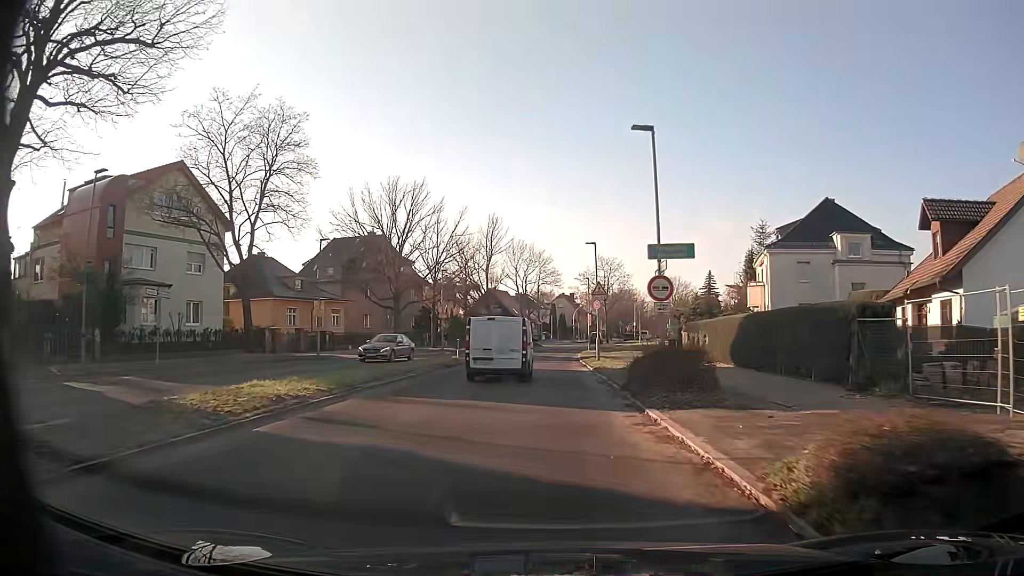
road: secondary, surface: asphalt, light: Day
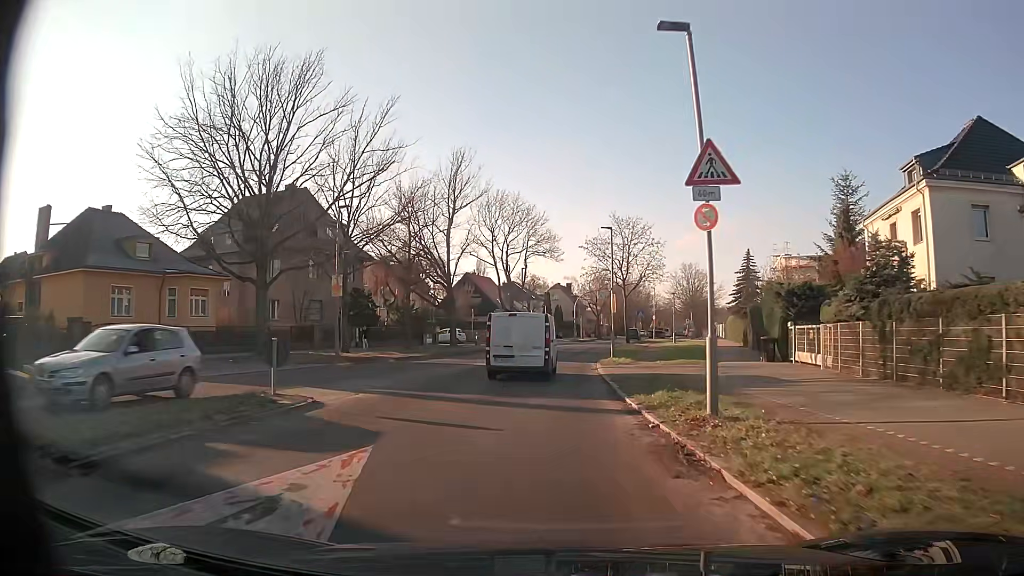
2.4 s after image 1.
(-0.1, +25.2) m; 0°
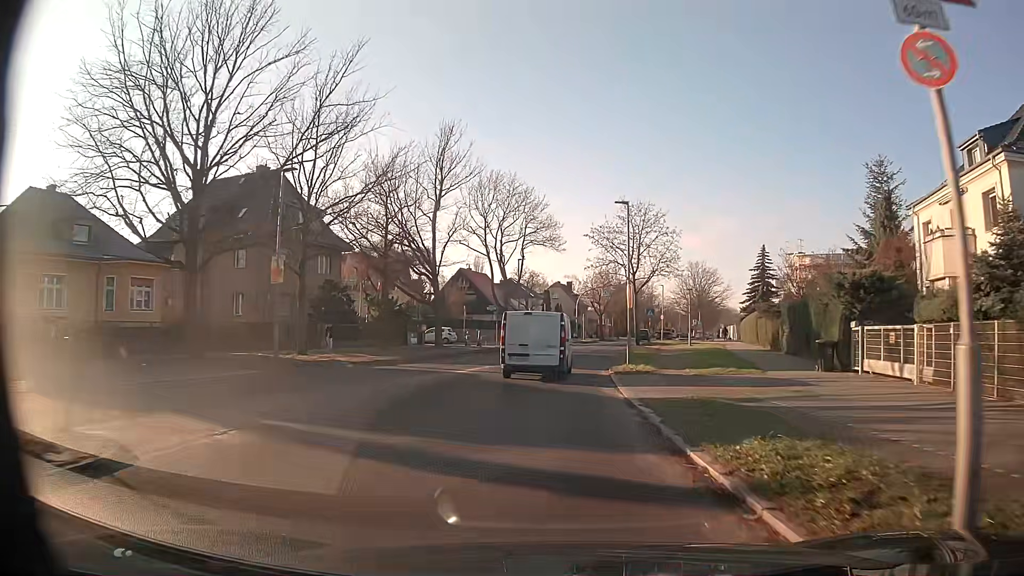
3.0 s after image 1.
(0.0, +6.4) m; 0°
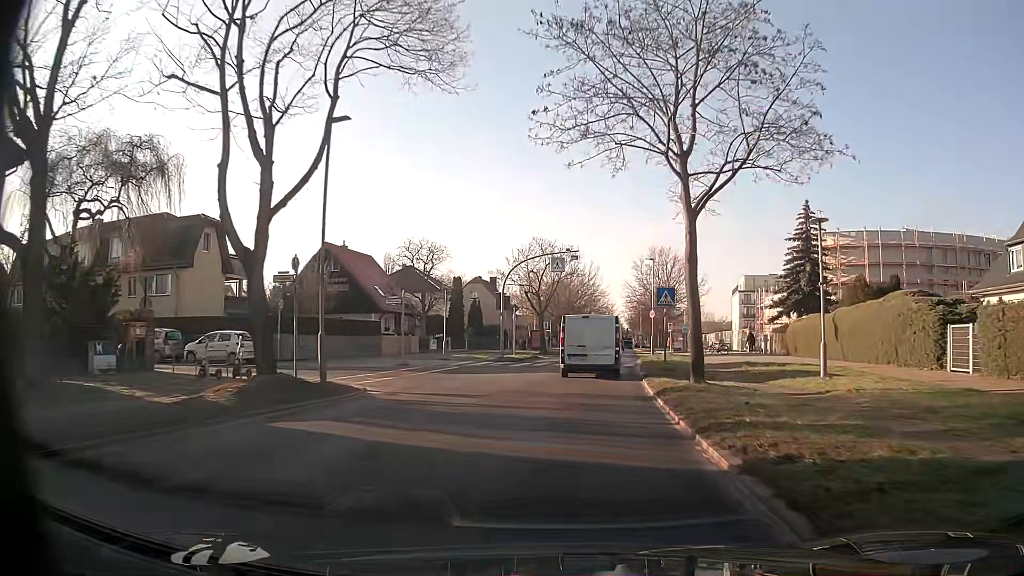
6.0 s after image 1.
(+1.2, +32.6) m; +6°
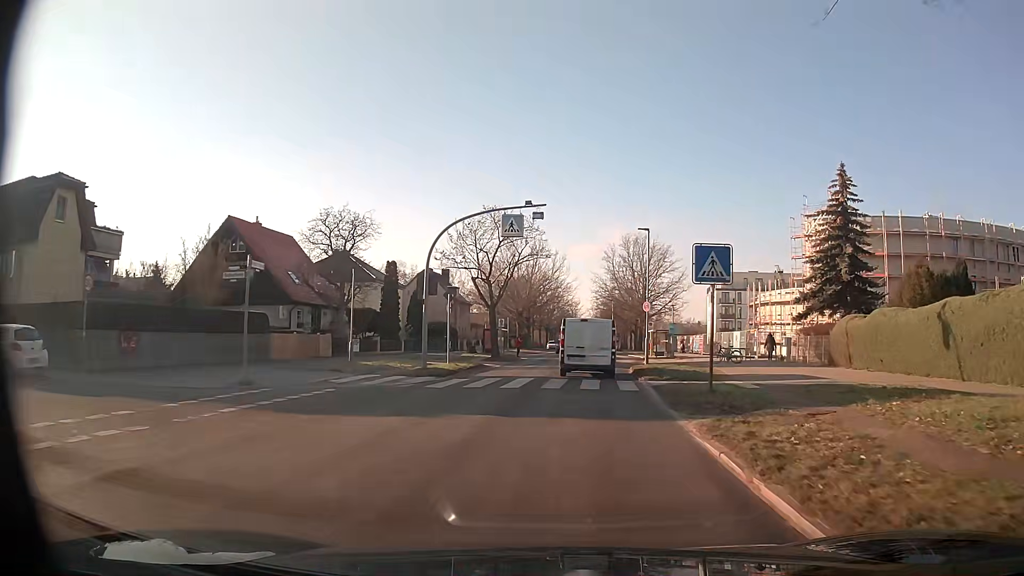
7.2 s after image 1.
(+0.4, +12.6) m; +4°
(0, +10) (+1, +20) (+2, +30) (+2, +40) (+3, +50) (+4, +60) (+4, +70) (+5, +80) (+6, +90) (+6, +100) m
